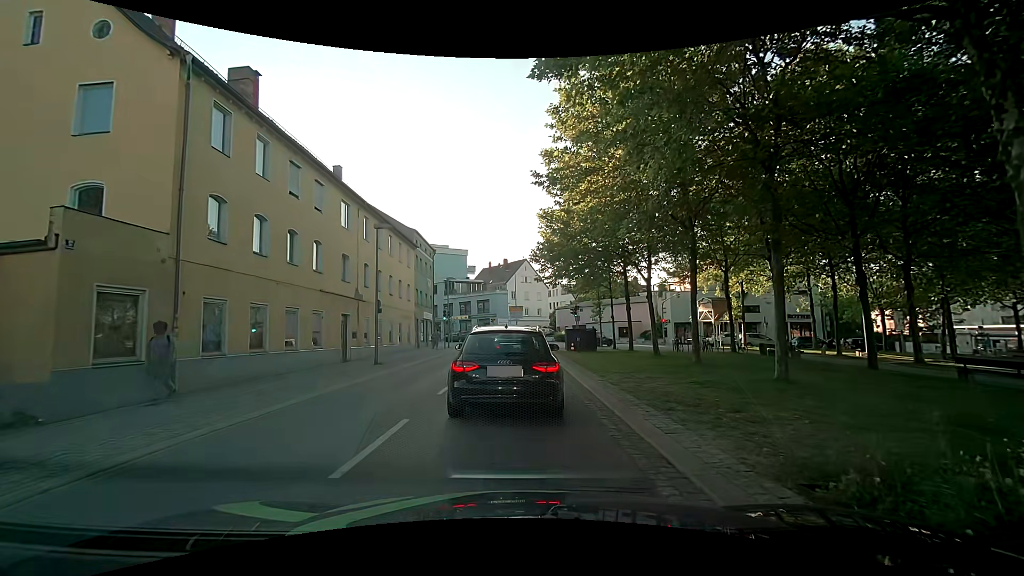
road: tertiary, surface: asphalt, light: Day
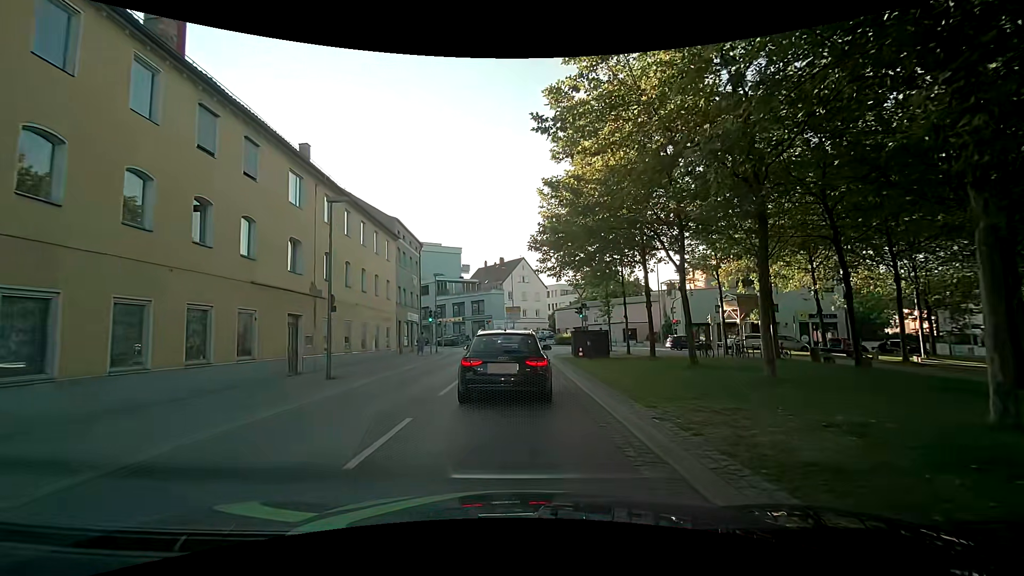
(-0.1, +5.8) m; -1°
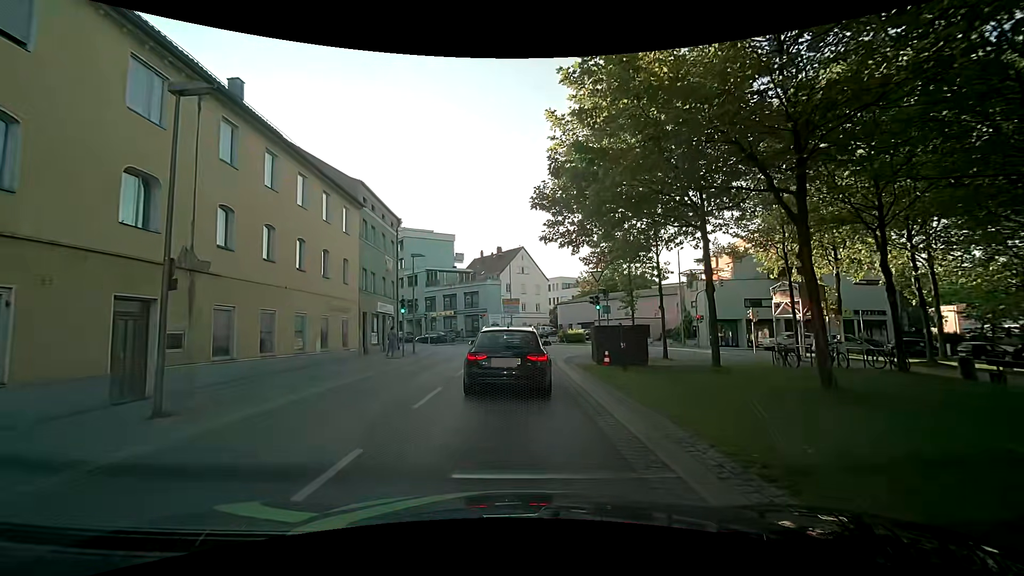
(-0.1, +8.5) m; 0°
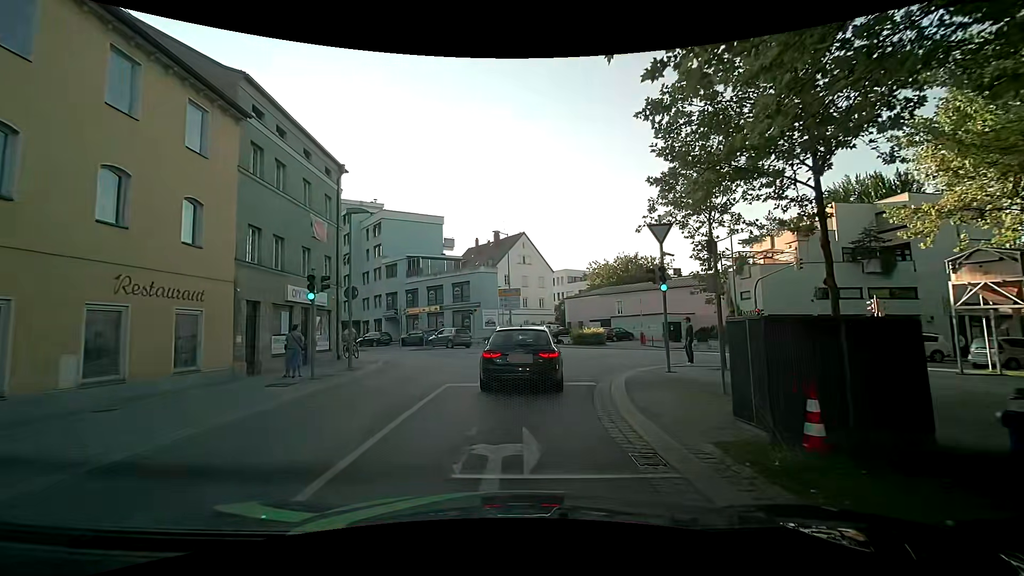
(0.0, +12.8) m; +1°
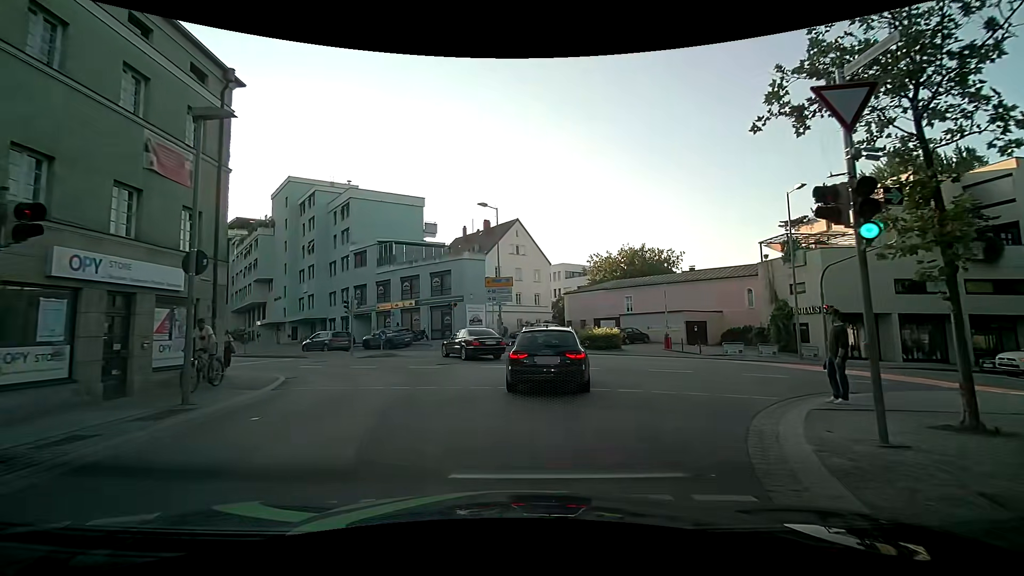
(0.0, +9.6) m; -1°
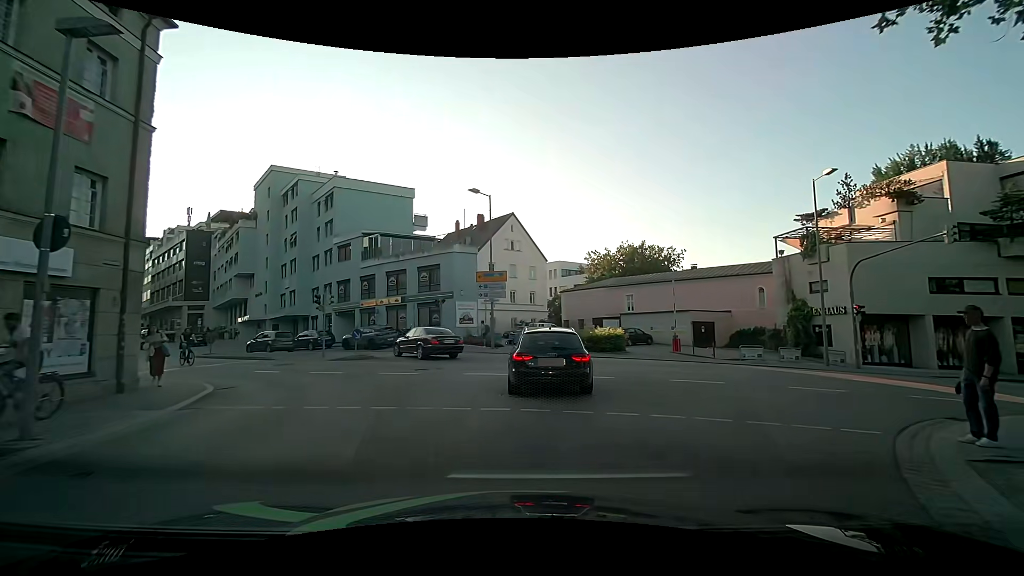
(0.0, +3.3) m; +1°
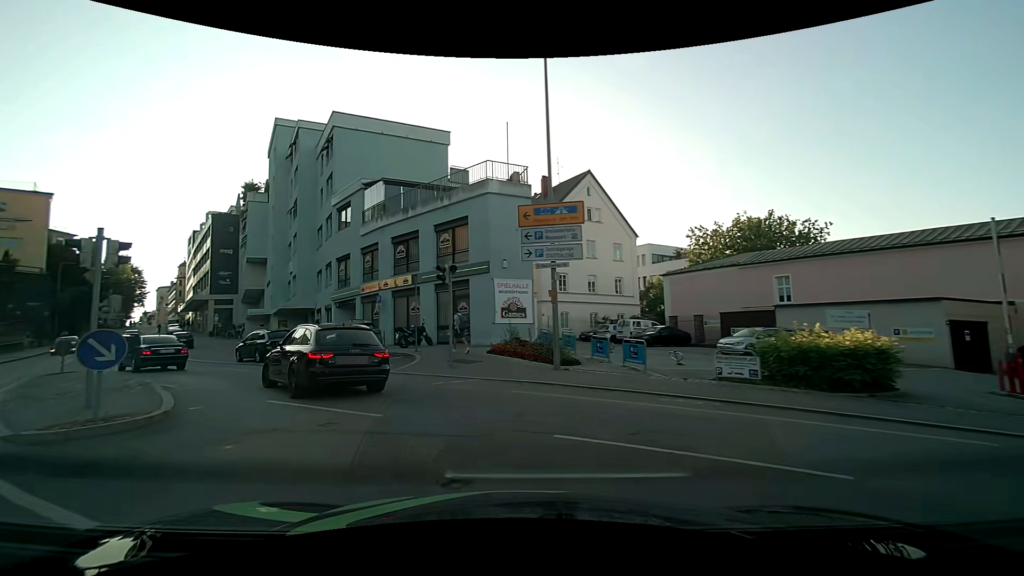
(-0.1, +17.4) m; -8°
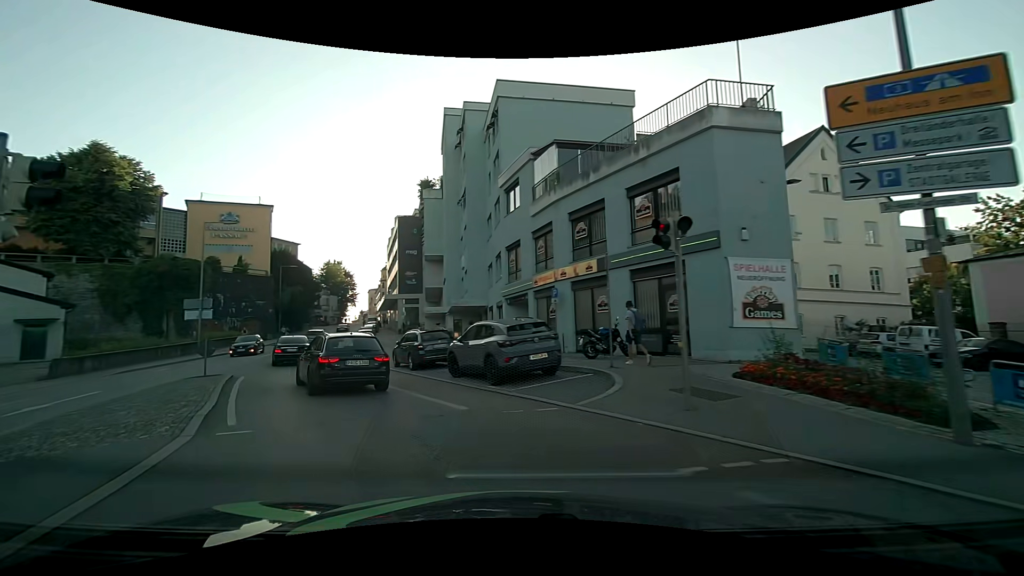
(-1.1, +7.0) m; -18°
(-3, +10) (-7, +18) (-12, +27) (-16, +36) (-19, +46) (-23, +55) (-25, +65) (-28, +74) (-31, +84) (-34, +94) m
